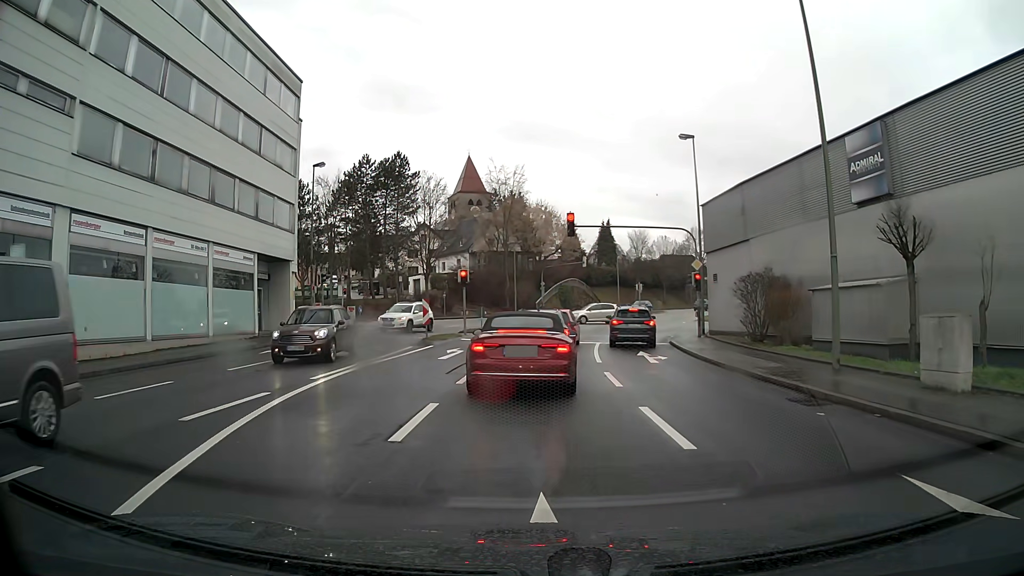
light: Day
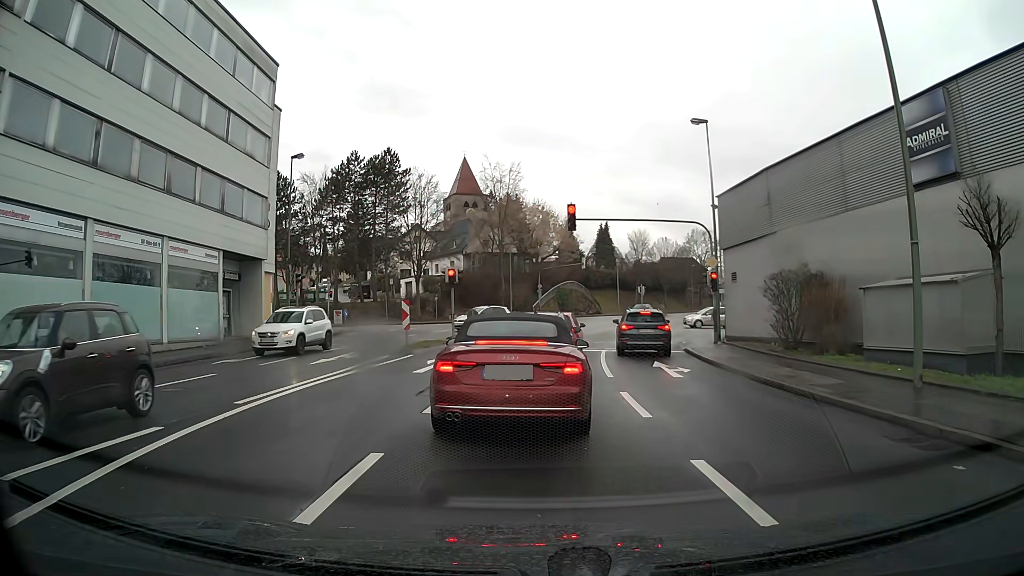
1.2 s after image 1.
(0.0, +3.4) m; 0°
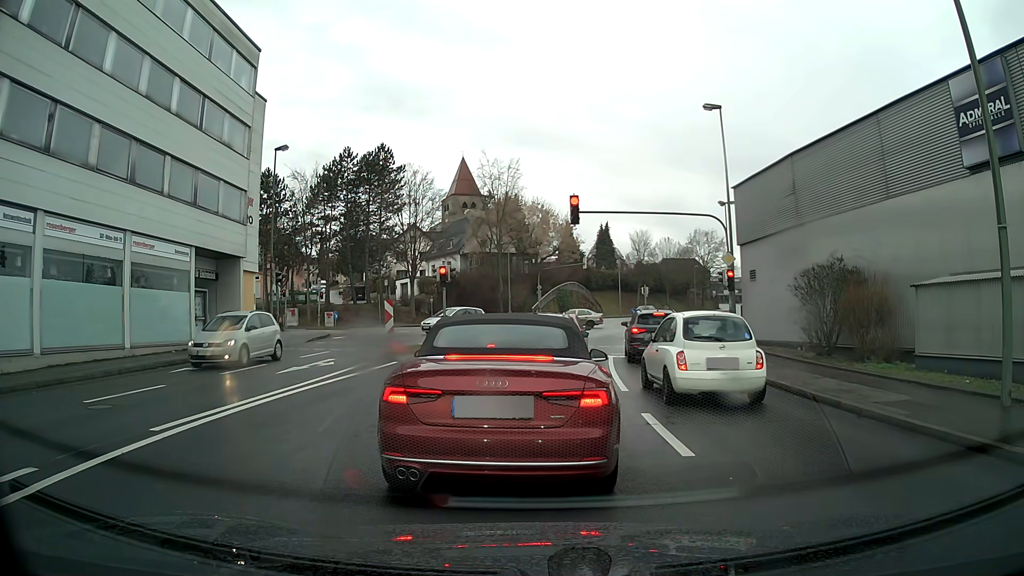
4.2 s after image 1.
(0.0, +2.5) m; 0°
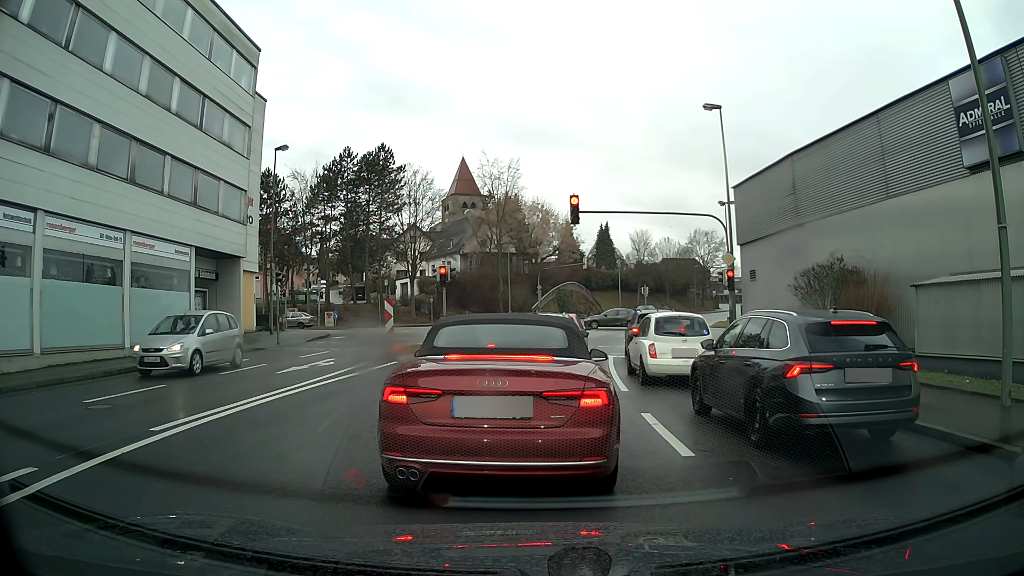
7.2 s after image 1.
(0.0, 0.0) m; 0°
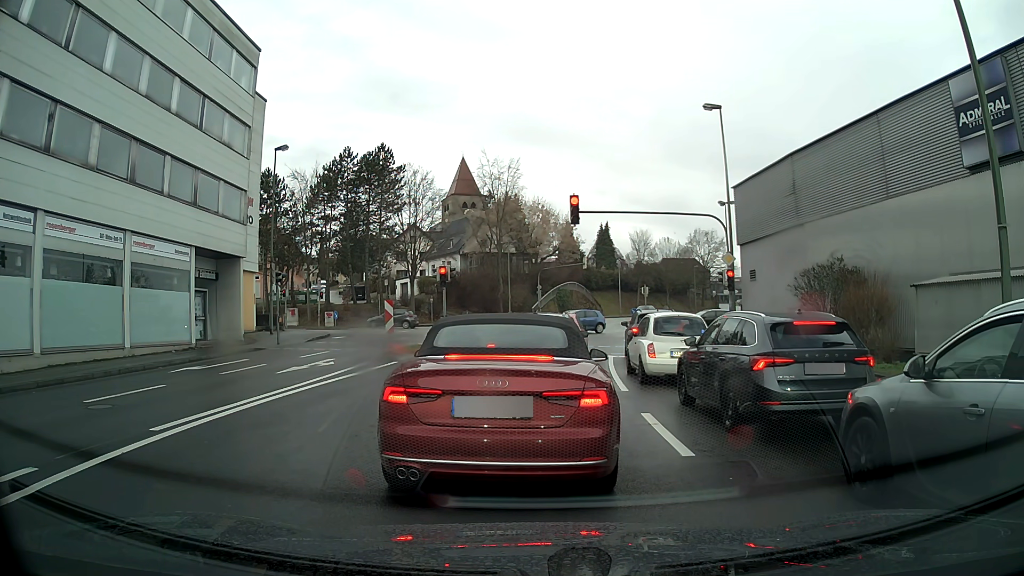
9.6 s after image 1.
(0.0, 0.0) m; 0°
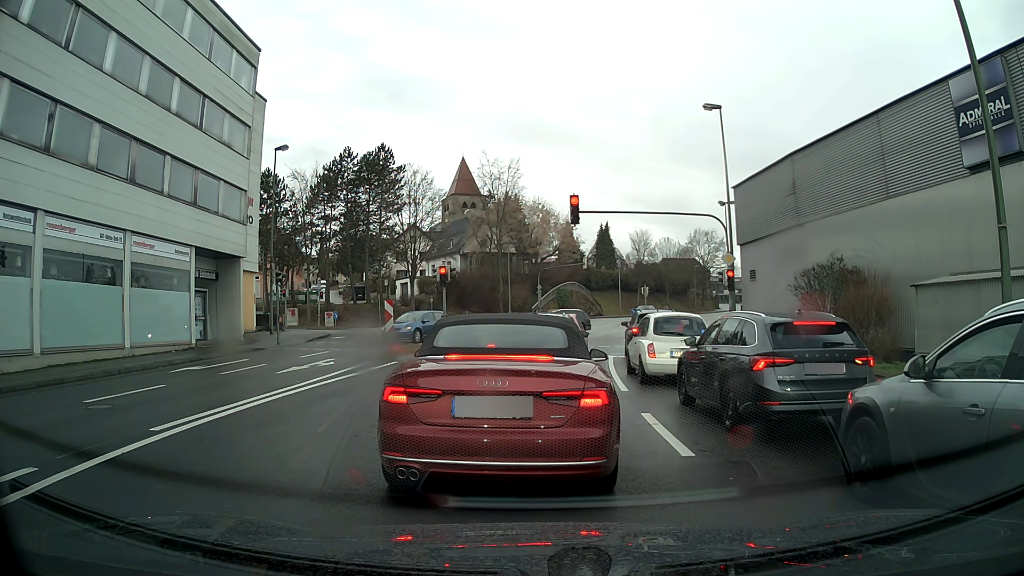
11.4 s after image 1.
(0.0, 0.0) m; 0°
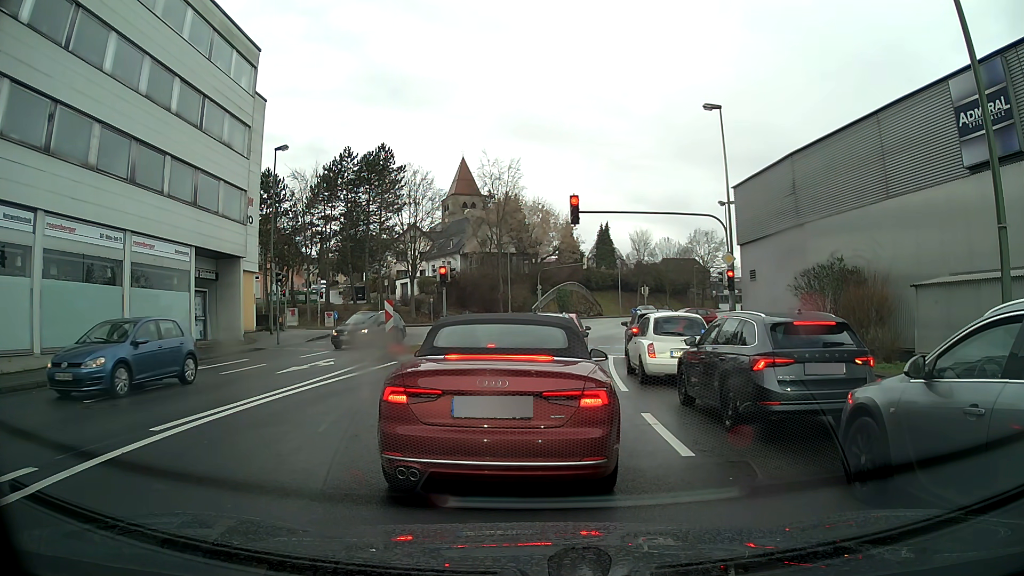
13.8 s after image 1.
(0.0, 0.0) m; 0°
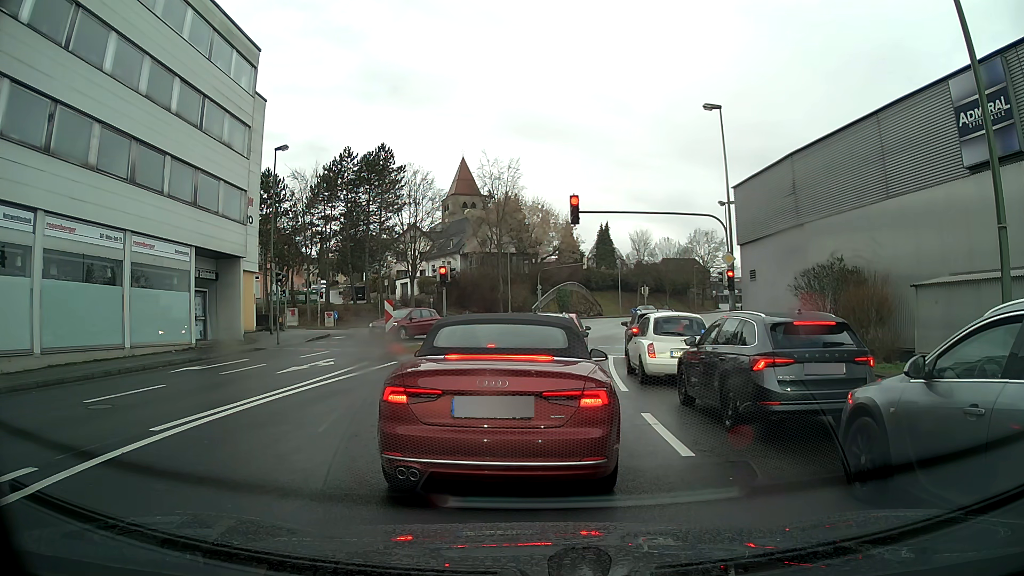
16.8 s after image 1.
(0.0, 0.0) m; 0°
